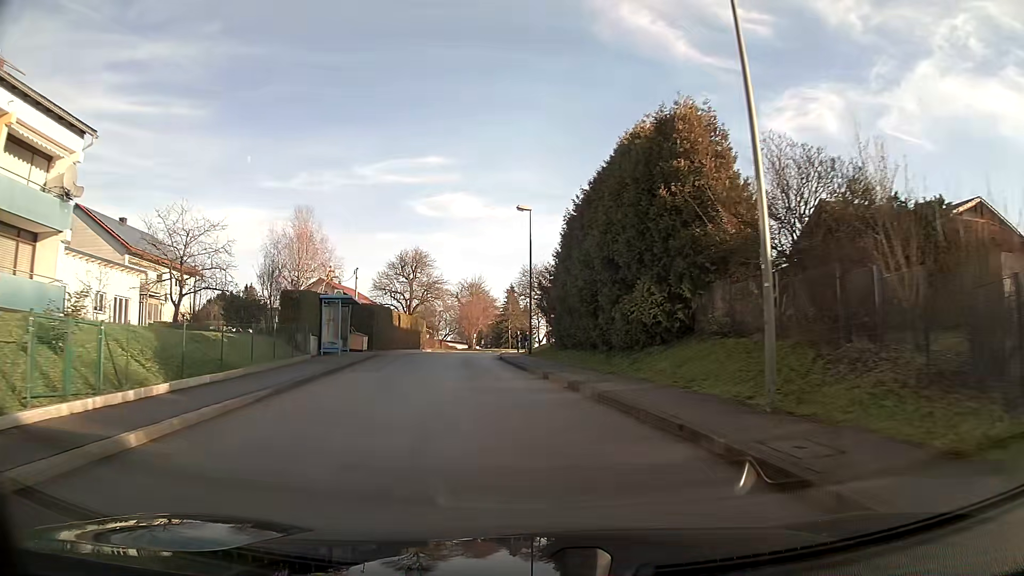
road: unclassified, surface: asphalt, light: Day
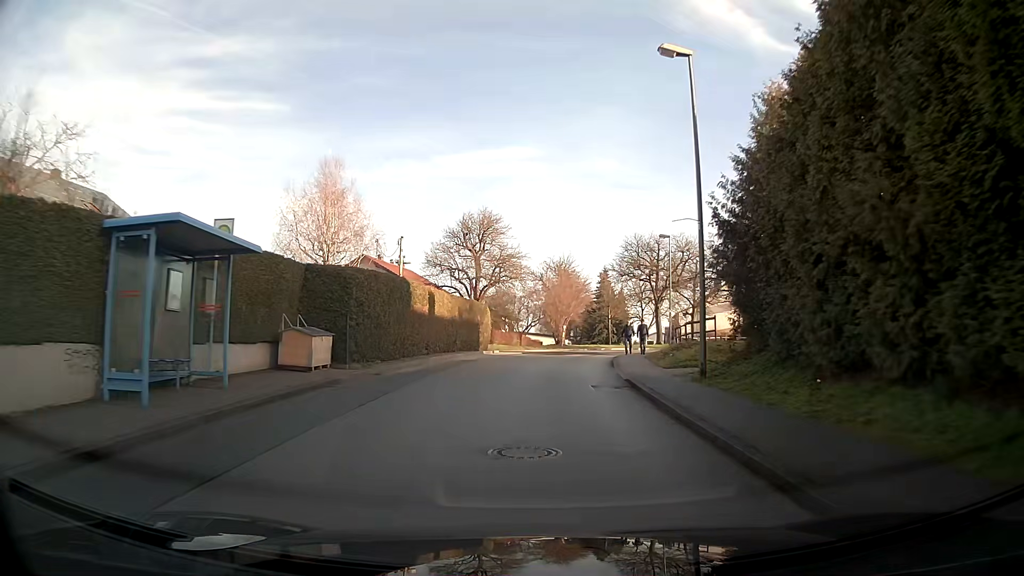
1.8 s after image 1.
(-1.4, +20.4) m; -5°
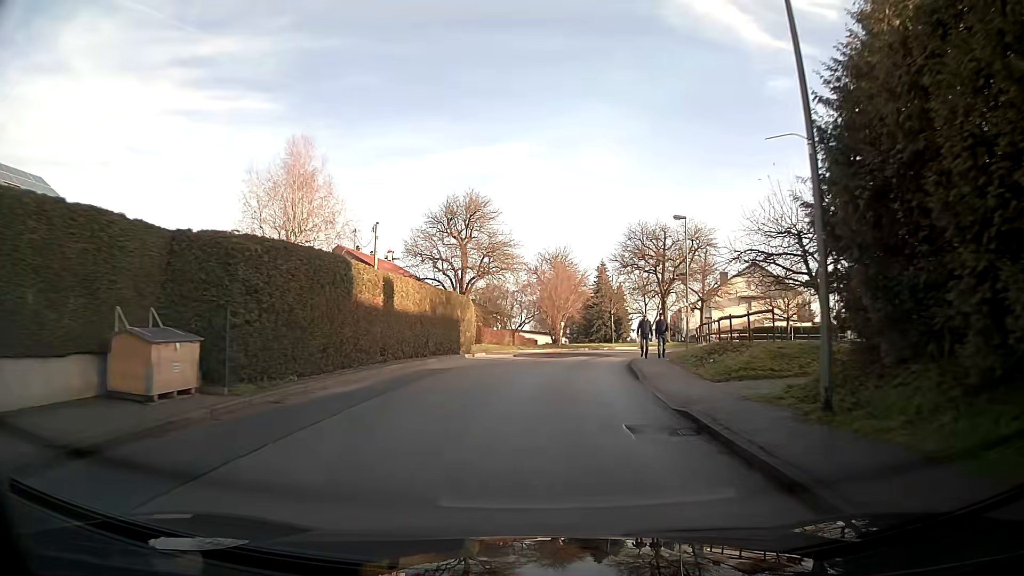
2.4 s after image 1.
(0.0, +6.7) m; 0°
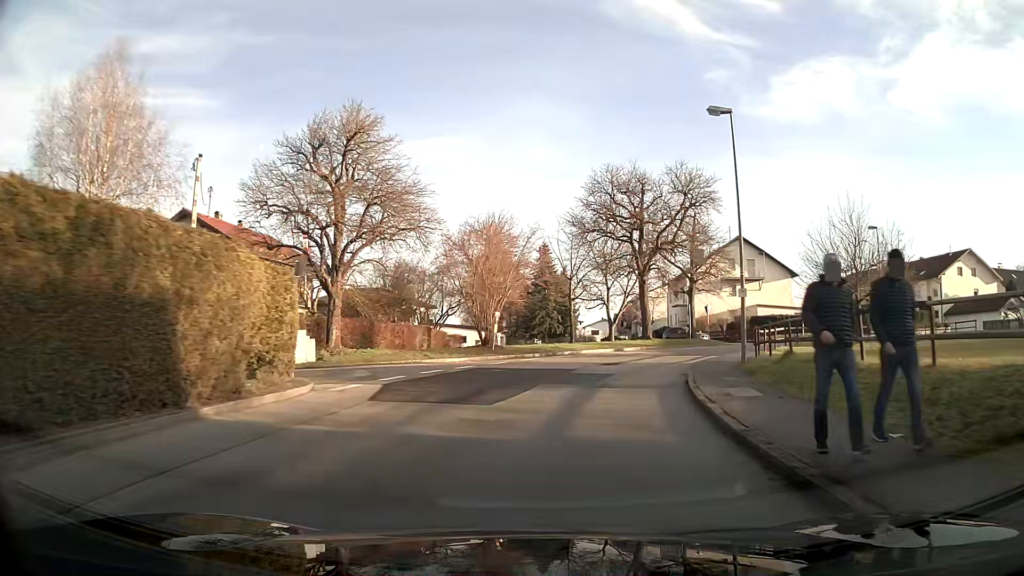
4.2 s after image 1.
(+0.9, +19.4) m; +7°
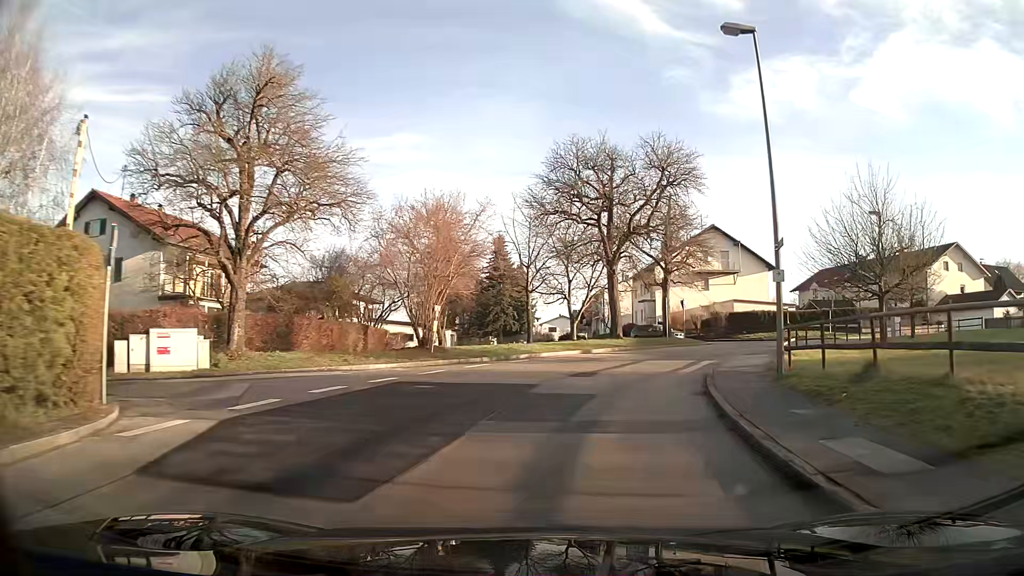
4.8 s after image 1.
(+0.2, +6.3) m; +4°
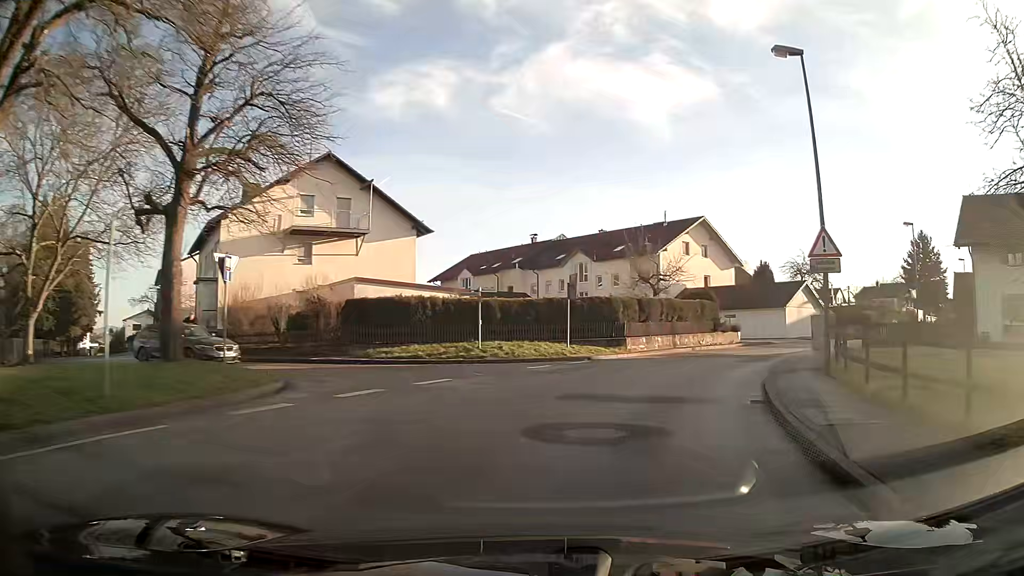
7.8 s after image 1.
(+7.7, +28.3) m; +33°
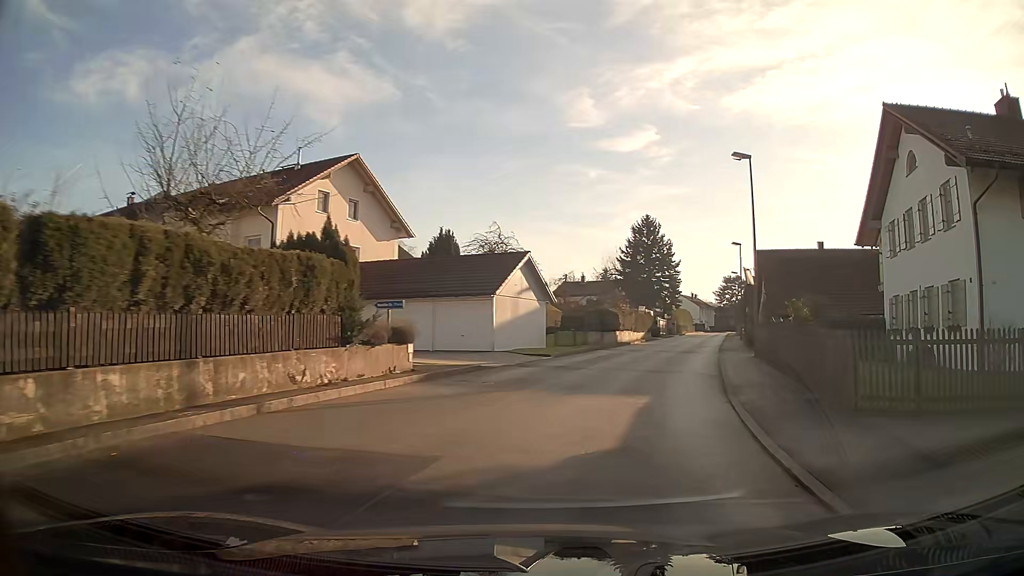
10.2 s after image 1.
(+5.9, +22.7) m; +29°
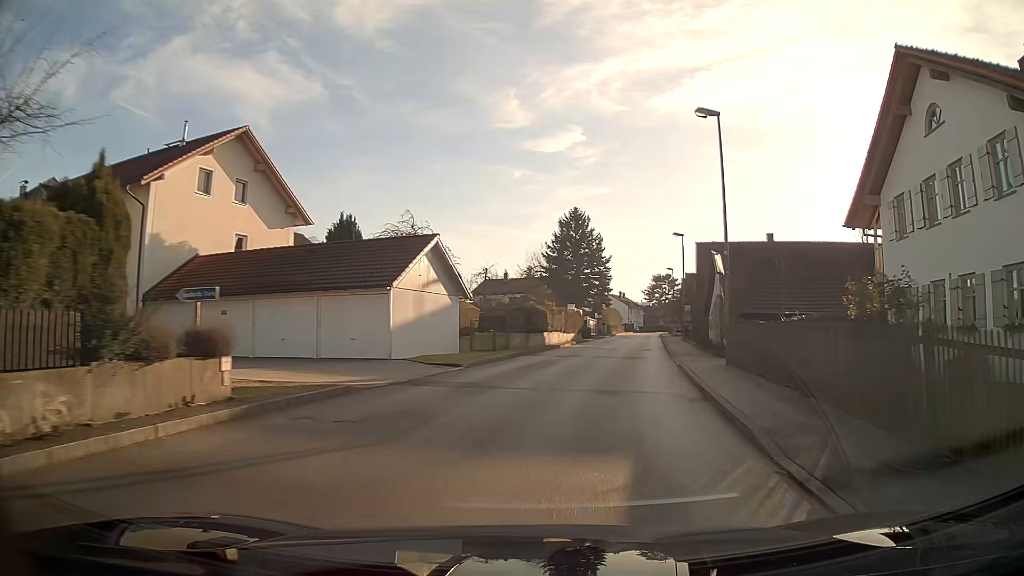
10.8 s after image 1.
(+0.3, +6.1) m; +6°
